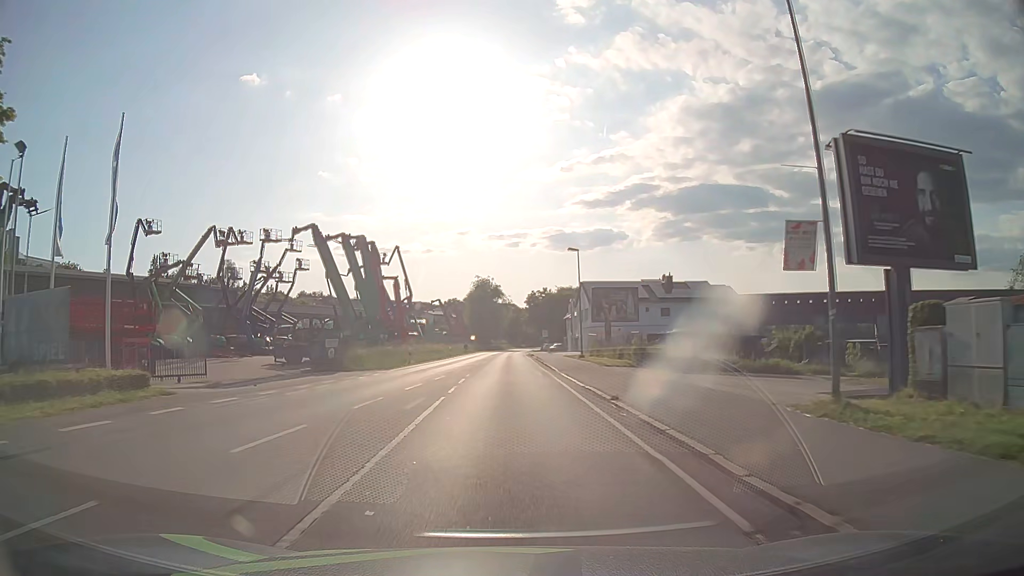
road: primary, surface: asphalt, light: Day
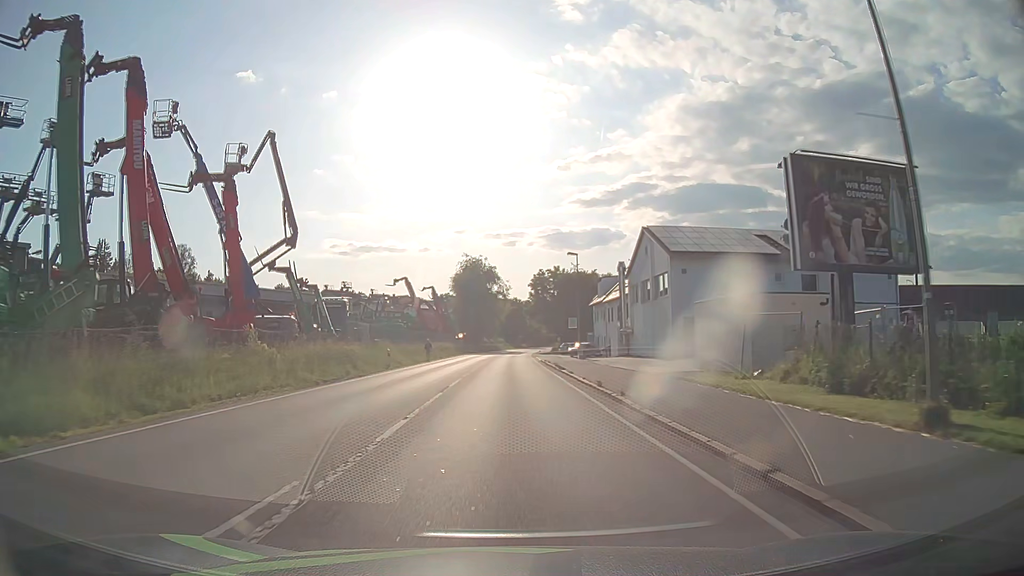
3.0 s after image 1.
(-0.1, +40.5) m; 0°
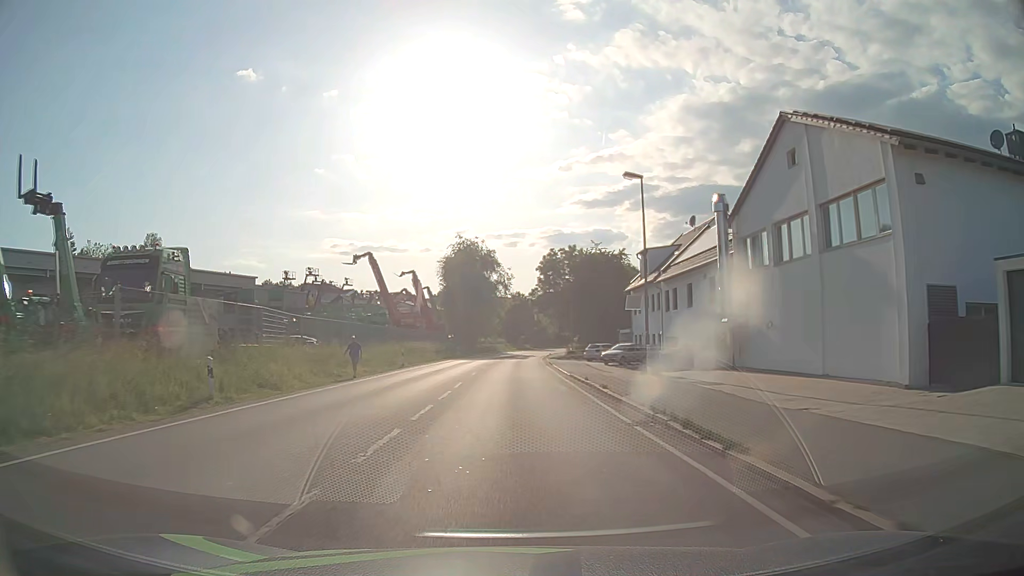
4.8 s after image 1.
(+0.1, +24.3) m; 0°
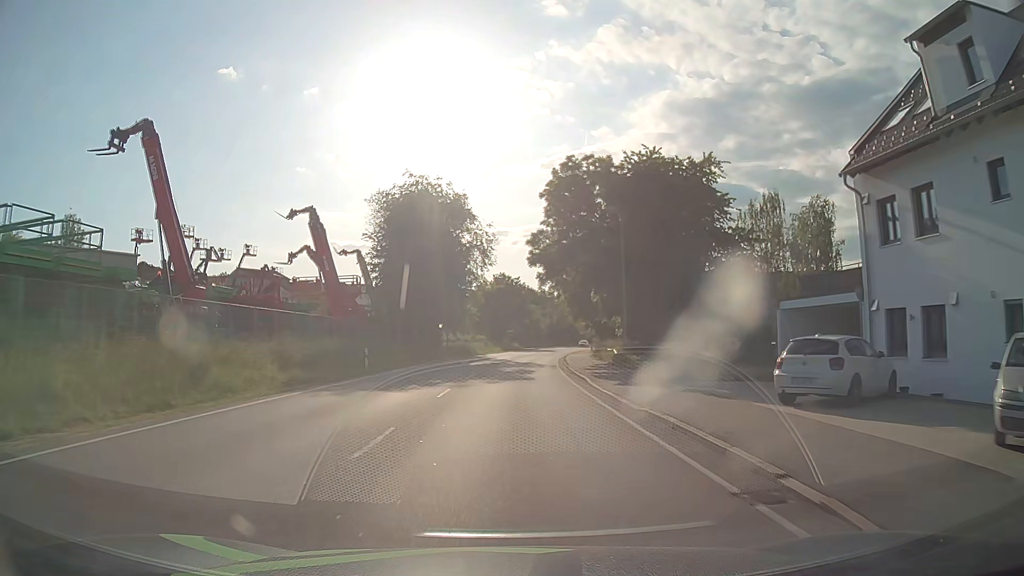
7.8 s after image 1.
(+0.7, +40.6) m; +2°
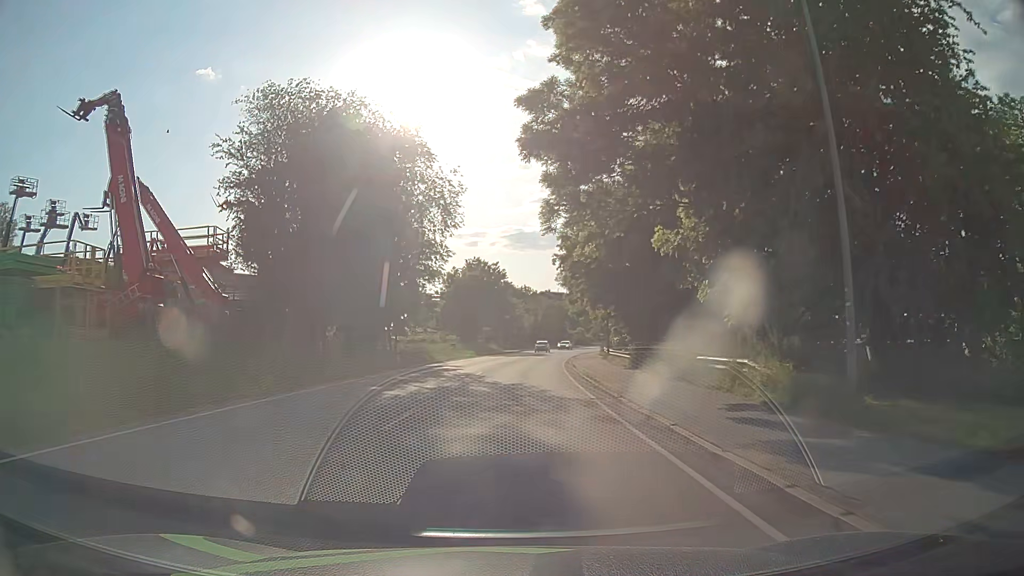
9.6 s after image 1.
(+0.4, +24.4) m; +2°
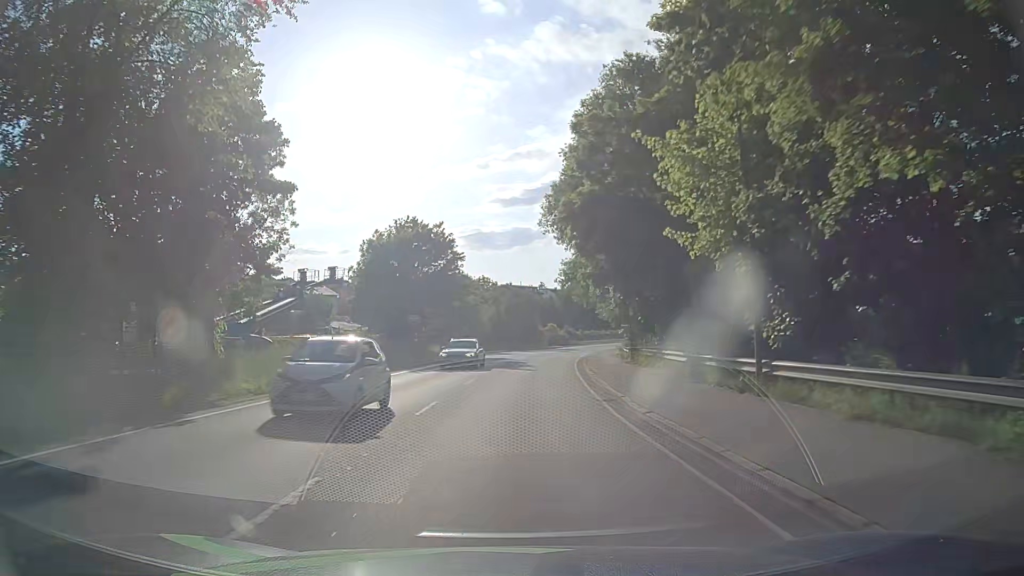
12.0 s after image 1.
(+1.0, +33.8) m; +3°
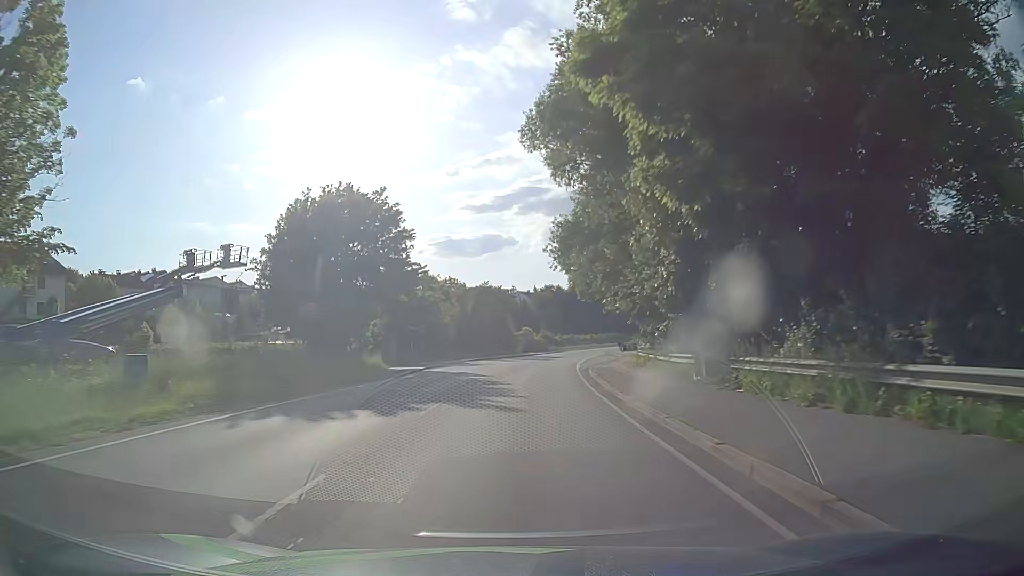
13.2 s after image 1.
(+0.5, +17.9) m; +3°
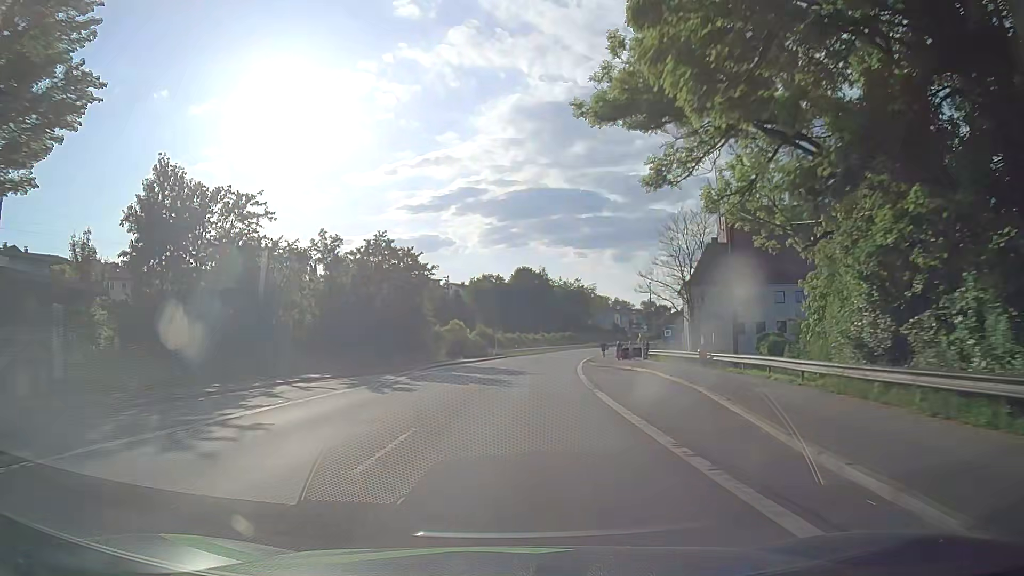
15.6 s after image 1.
(+1.7, +39.0) m; +5°
(0, +10) (+1, +20) (+1, +30) (+2, +40) (+3, +50) (+5, +60) (+6, +70) (+8, +79) (+11, +89) (+13, +99) m
